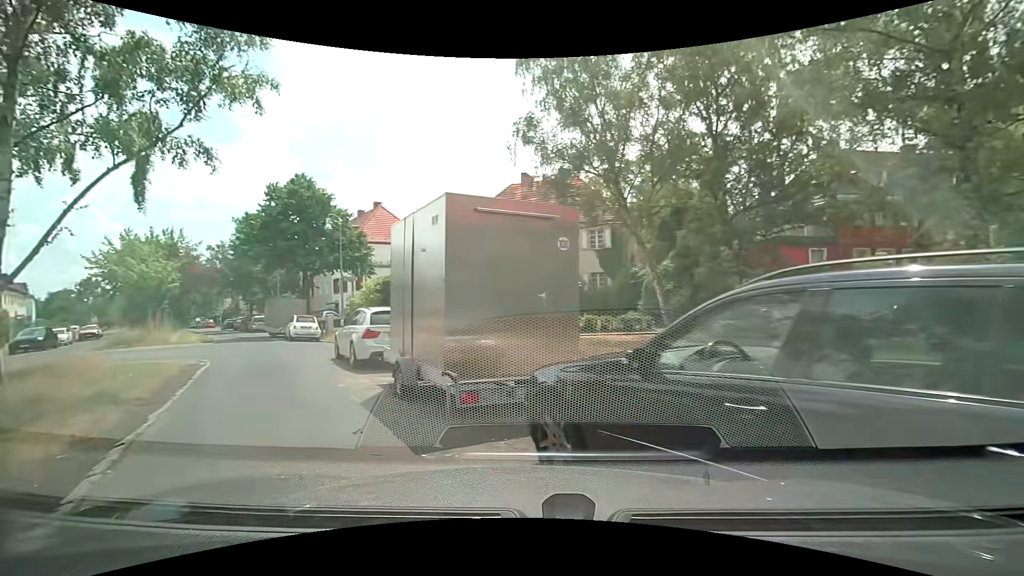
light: Day
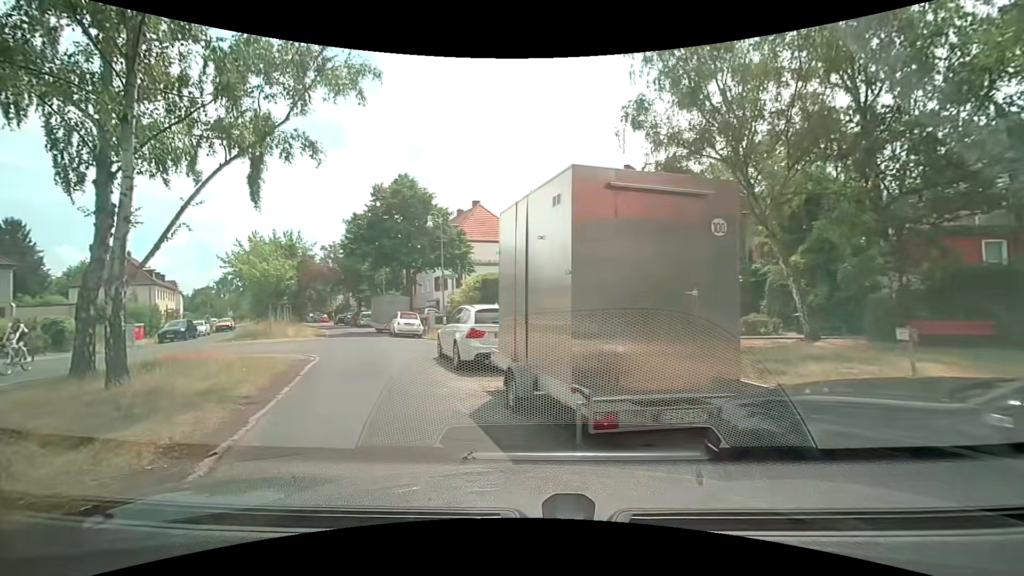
(-0.2, +1.2) m; -11°
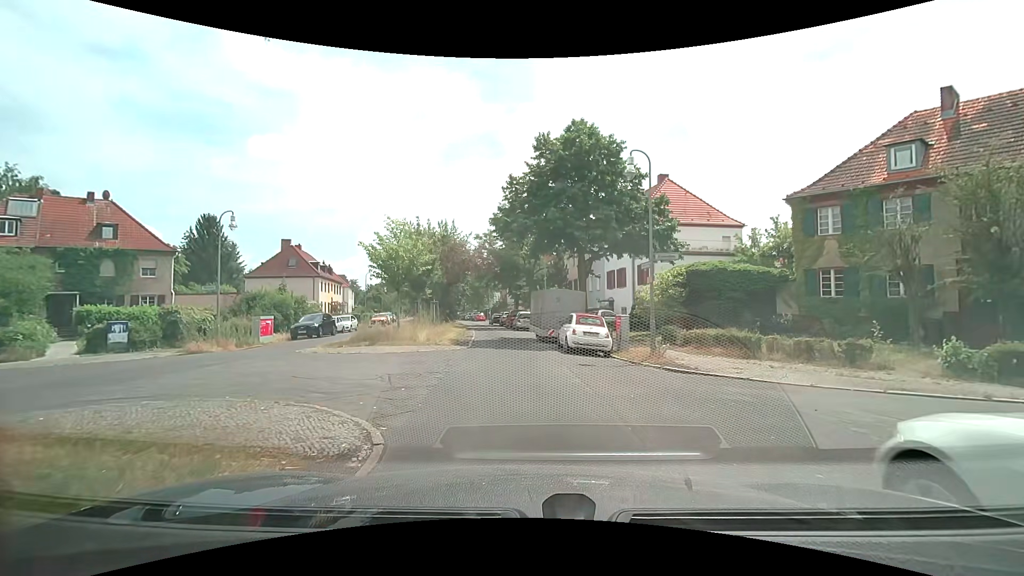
(-3.2, +11.0) m; -19°
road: residential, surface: asphalt
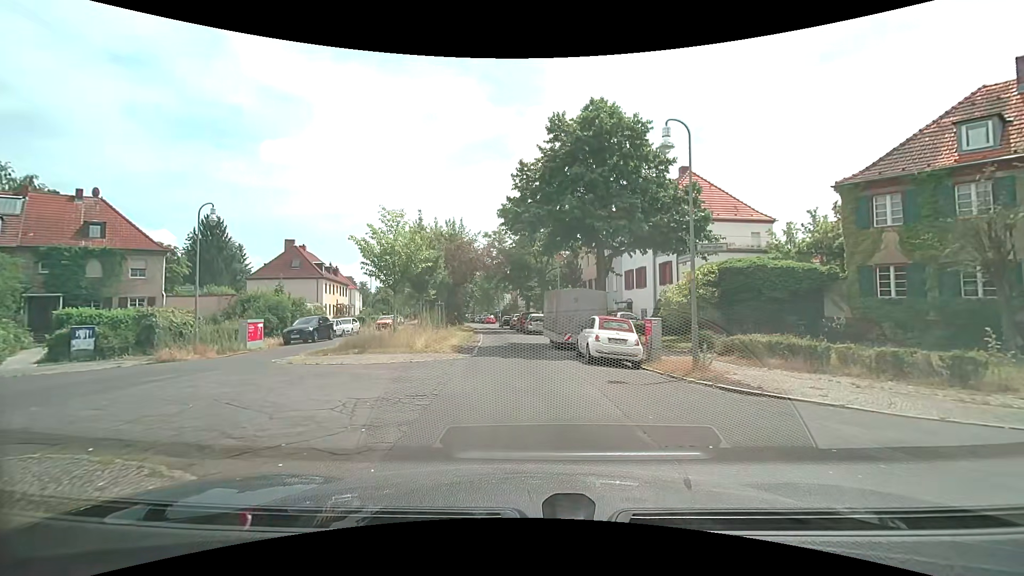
(-0.1, +2.9) m; -1°
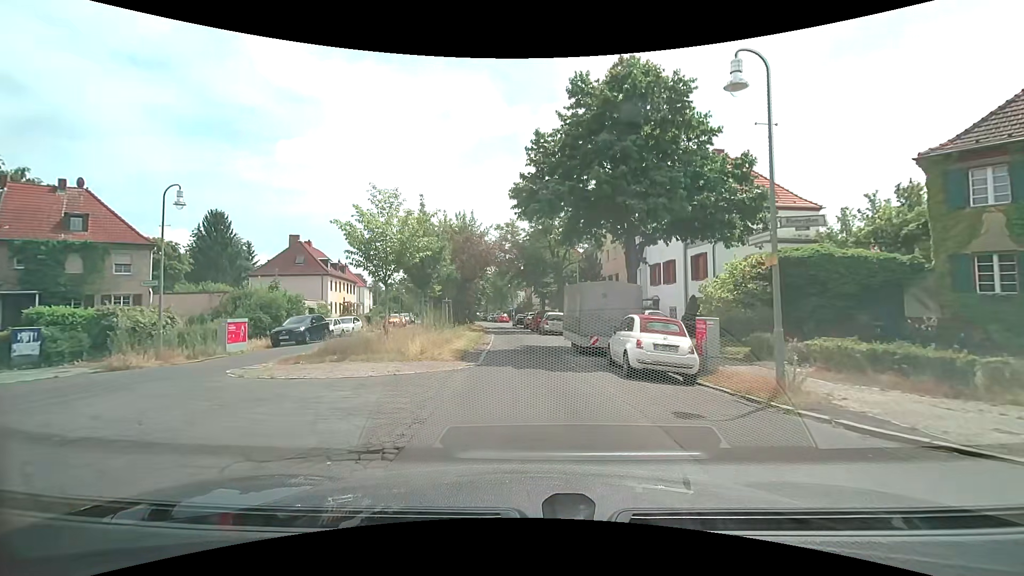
(-0.1, +3.6) m; -3°
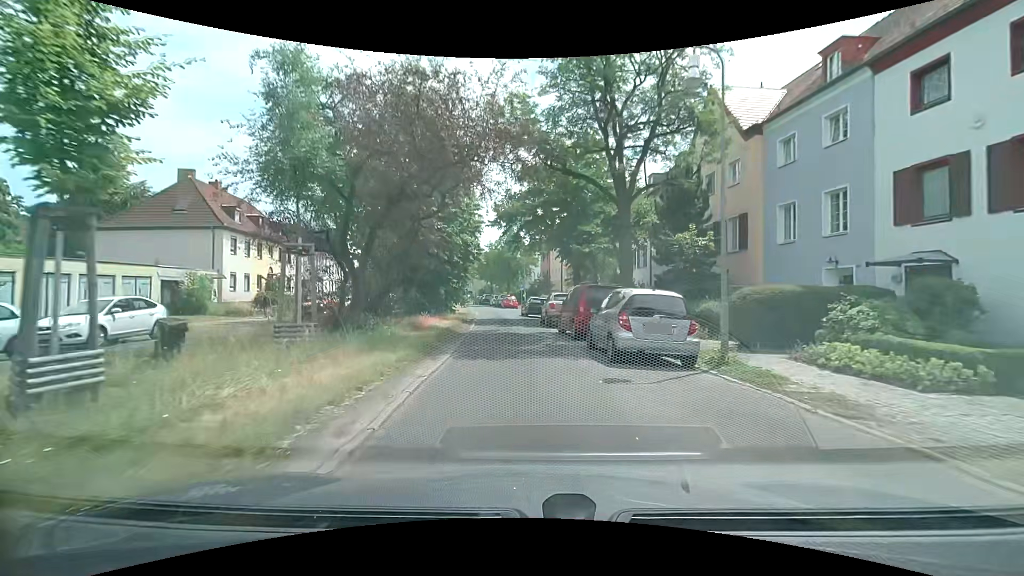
(-0.1, +24.0) m; -2°
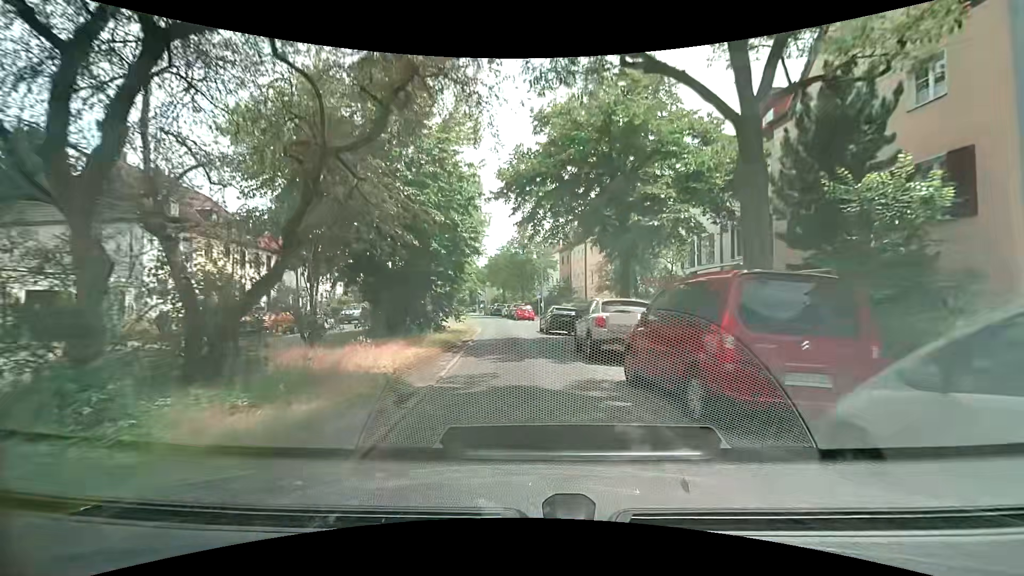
(+0.1, +9.8) m; -1°
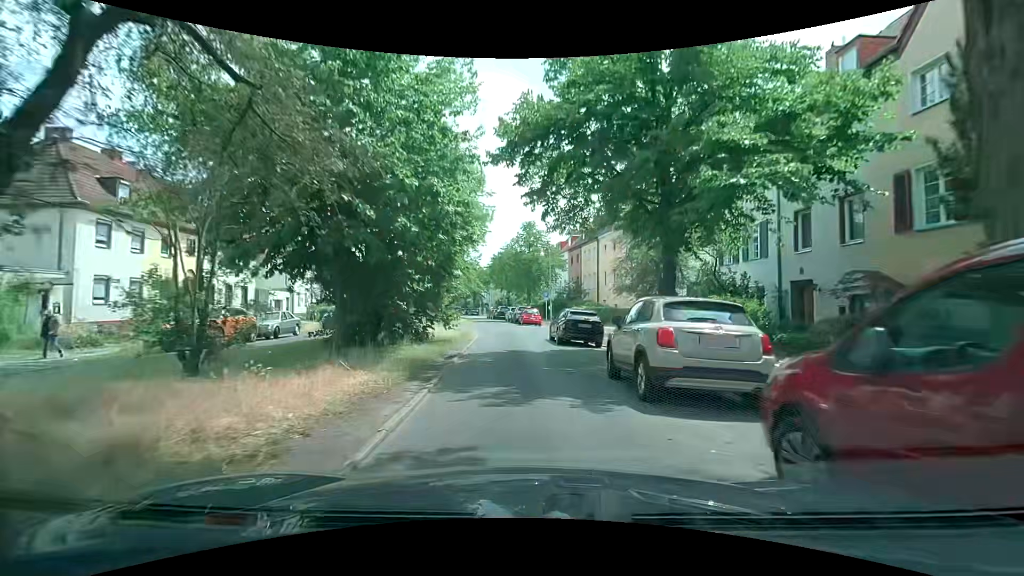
(0.0, +4.9) m; 0°
